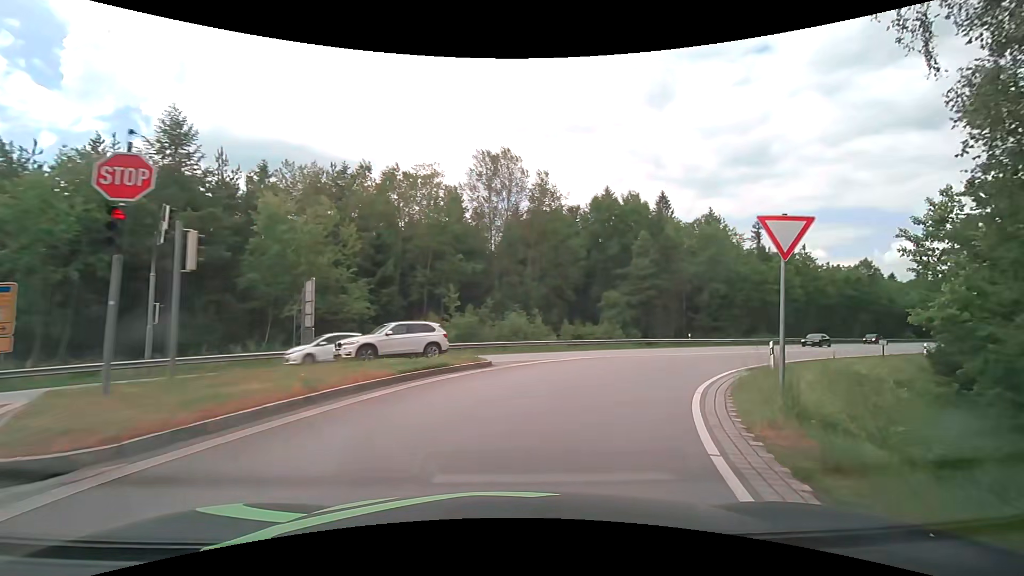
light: Day
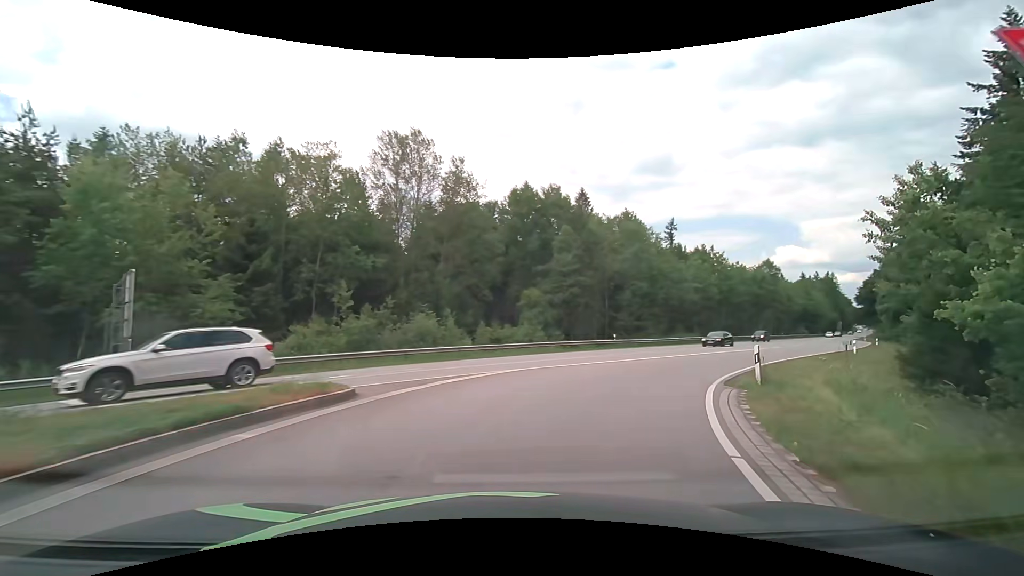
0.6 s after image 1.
(+0.5, +5.7) m; +10°
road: secondary_link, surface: asphalt
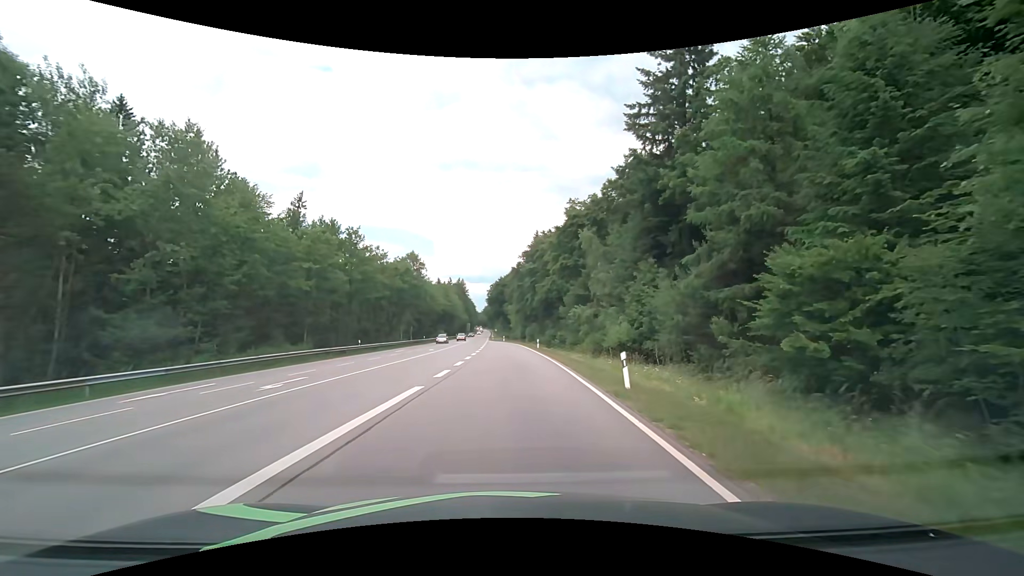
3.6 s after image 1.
(+12.0, +26.4) m; +40°
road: secondary
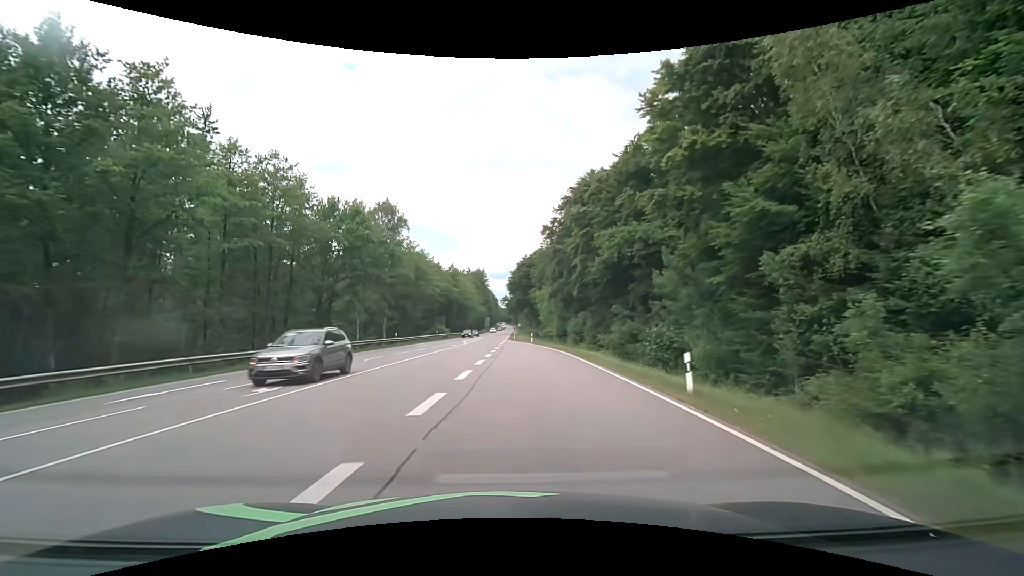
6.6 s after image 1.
(-0.3, +38.6) m; -3°
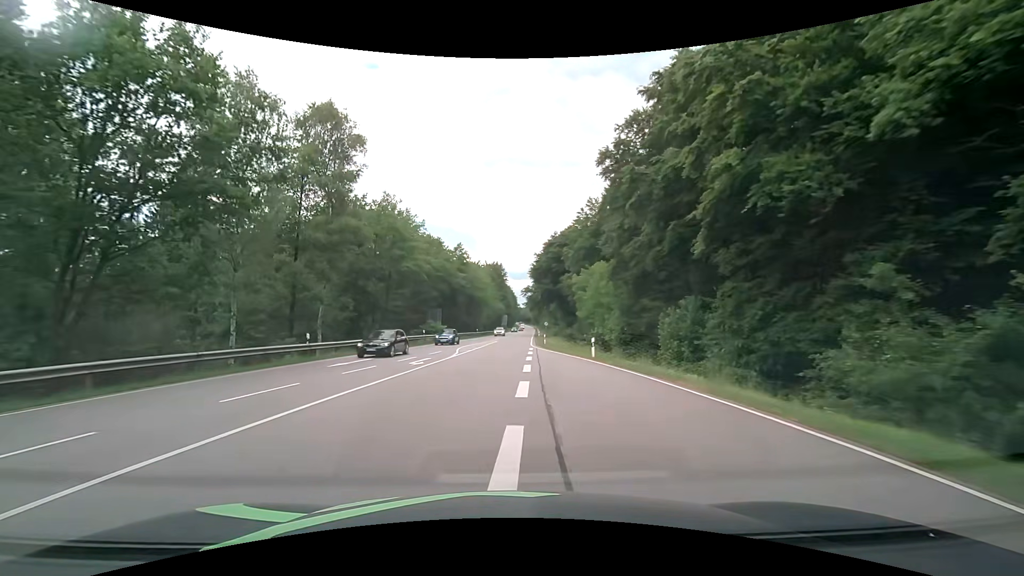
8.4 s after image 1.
(-0.7, +28.5) m; -2°
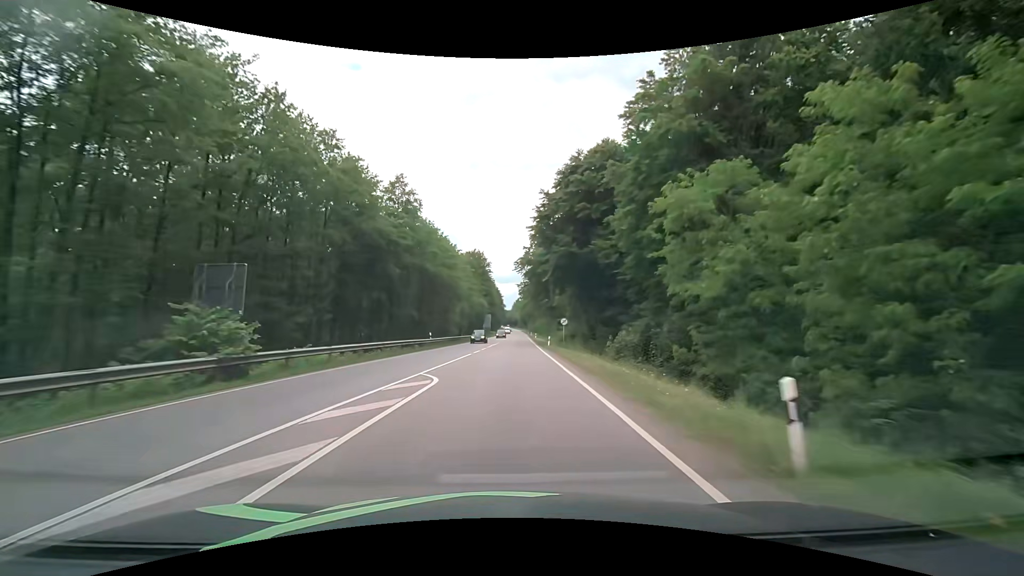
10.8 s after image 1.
(+0.3, +43.2) m; +1°
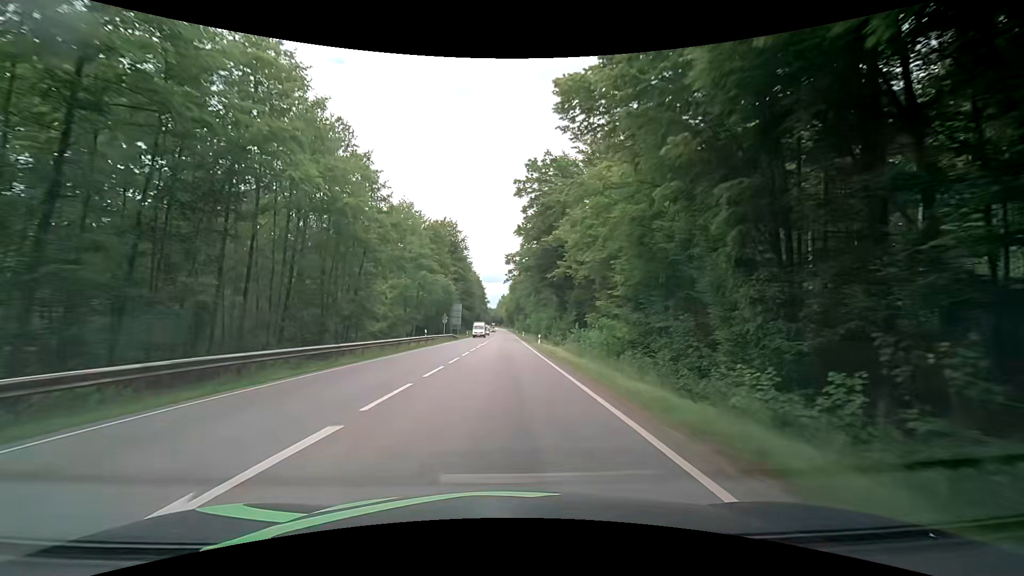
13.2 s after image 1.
(+1.5, +47.9) m; +3°
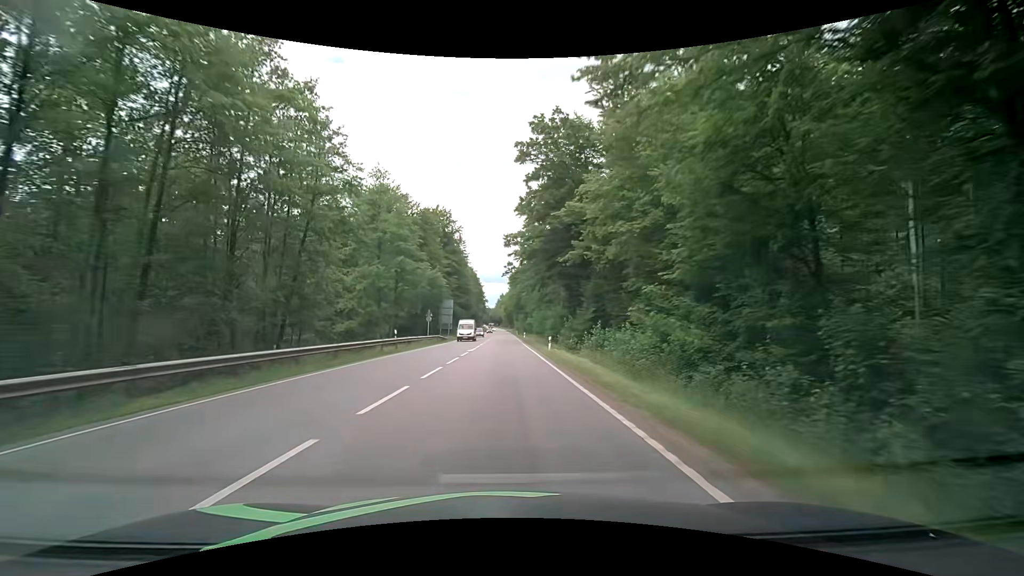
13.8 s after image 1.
(-0.2, +12.4) m; 0°
(0, +10) (0, +20) (0, +30) (0, +40) (0, +50) (0, +60) (0, +70) (-1, +80) (-1, +90) (-1, +100) m
